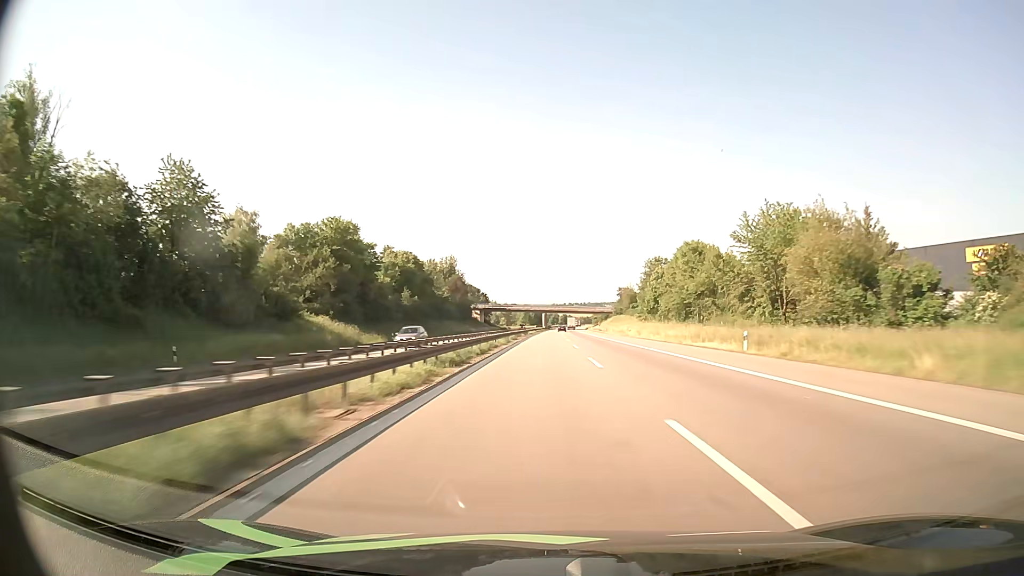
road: motorway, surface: asphalt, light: Day
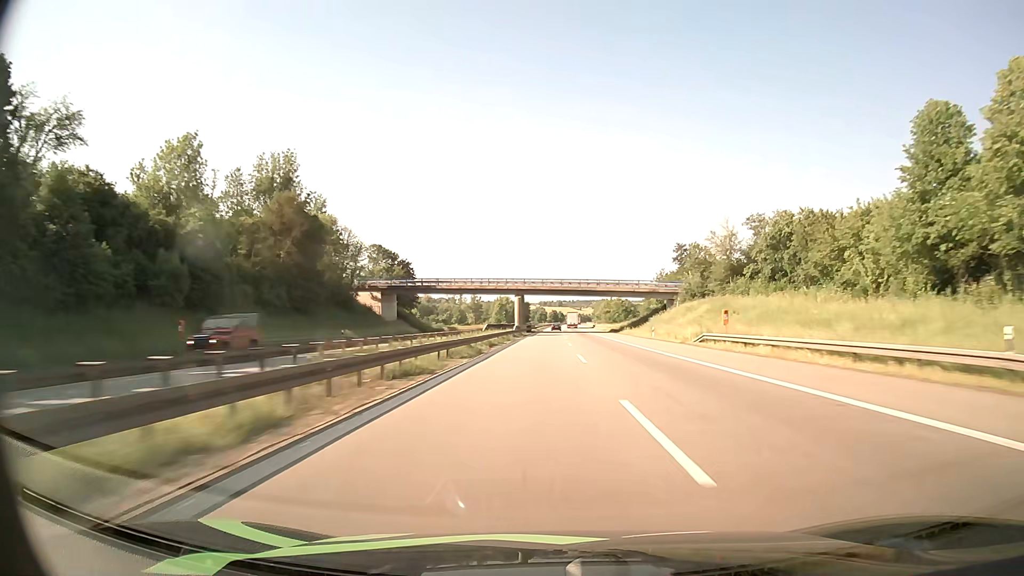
(+1.4, +121.6) m; +1°
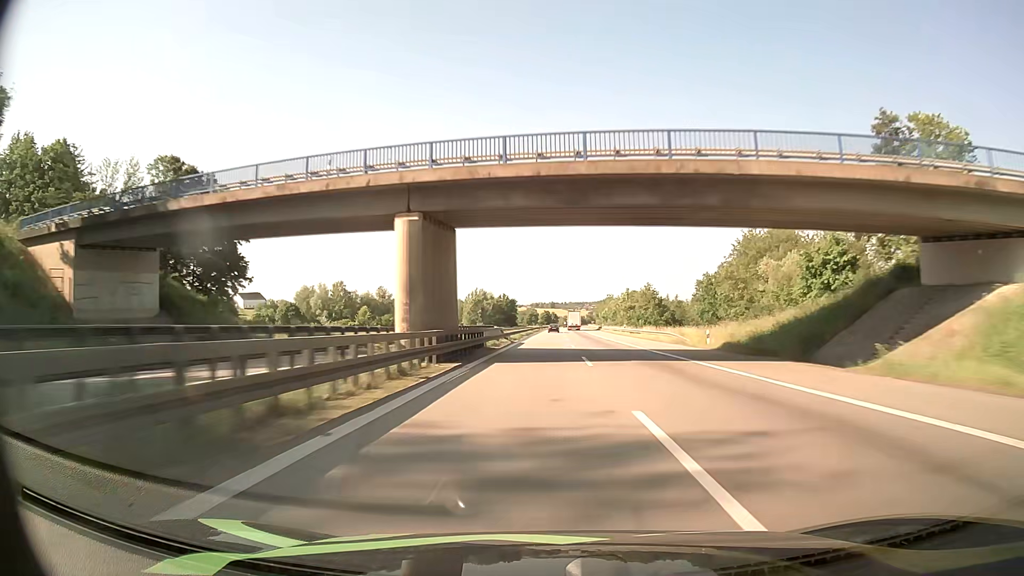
(+0.4, +72.5) m; +1°
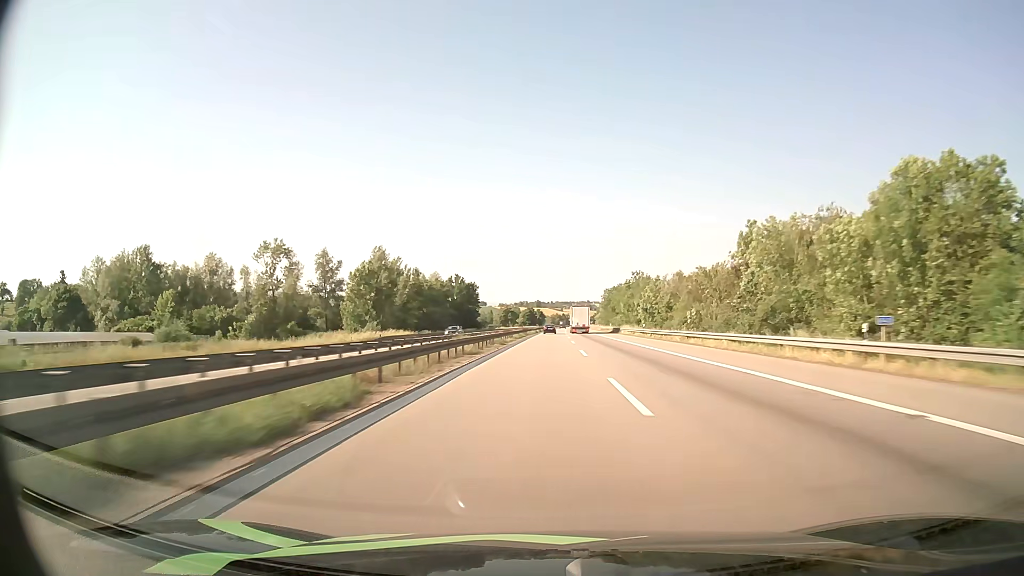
(+1.4, +117.8) m; +1°
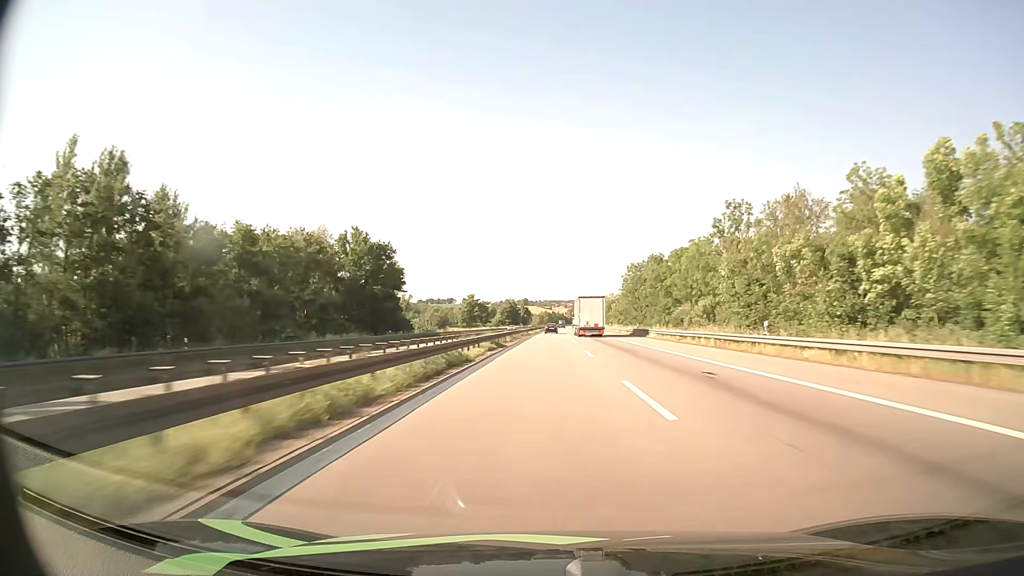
(+0.7, +89.1) m; +1°
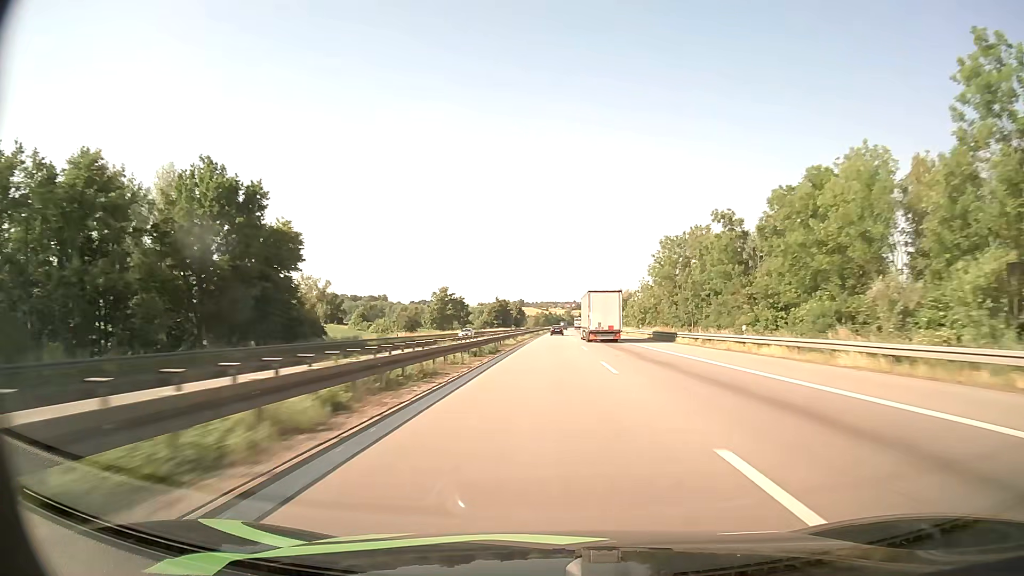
(+0.1, +43.9) m; 0°
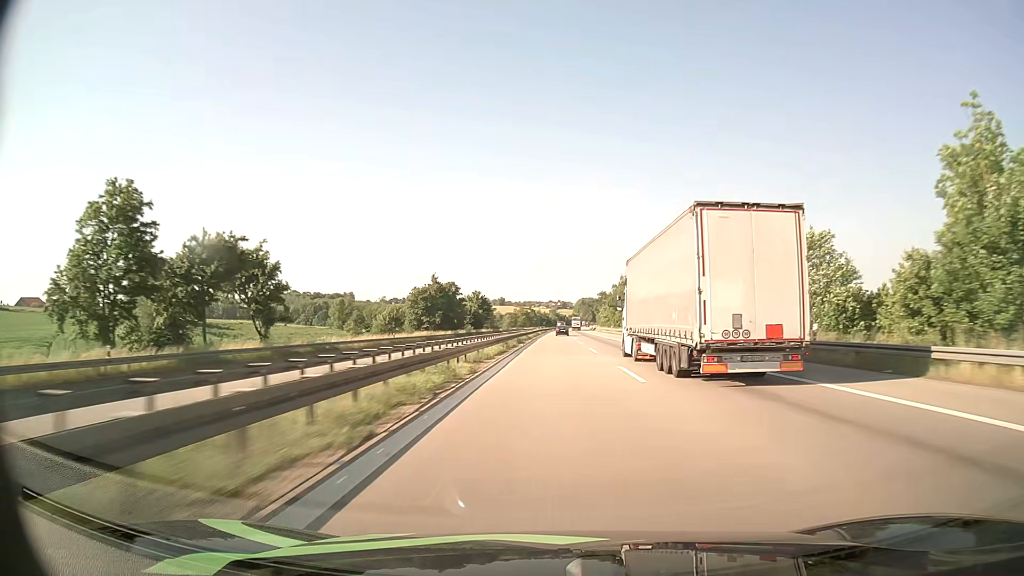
(+1.1, +109.3) m; +1°
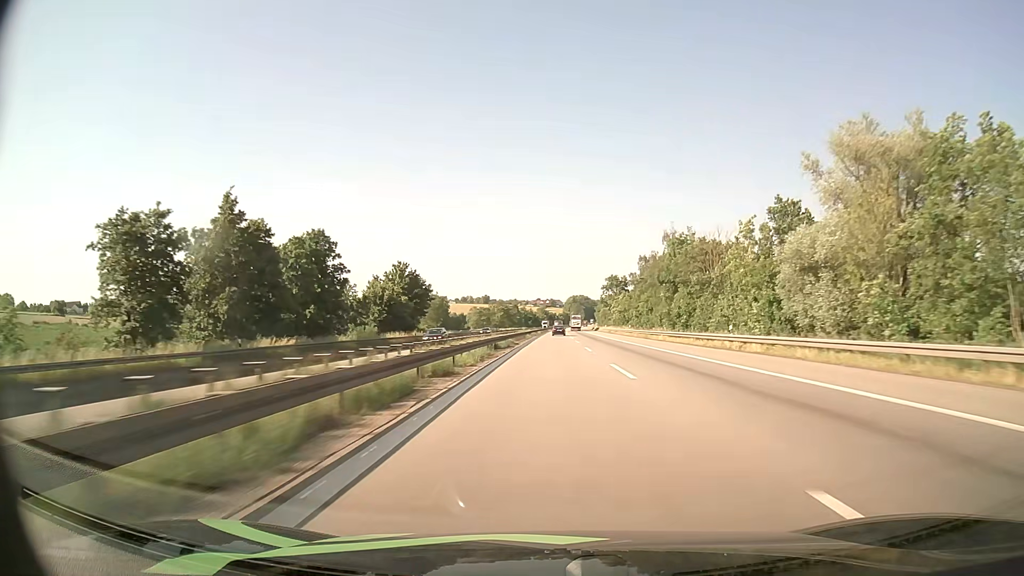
(+0.8, +87.9) m; +1°
(0, +10) (0, +20) (0, +30) (0, +40) (0, +50) (0, +60) (0, +70) (0, +80) (+1, +90) (+1, +100) m
